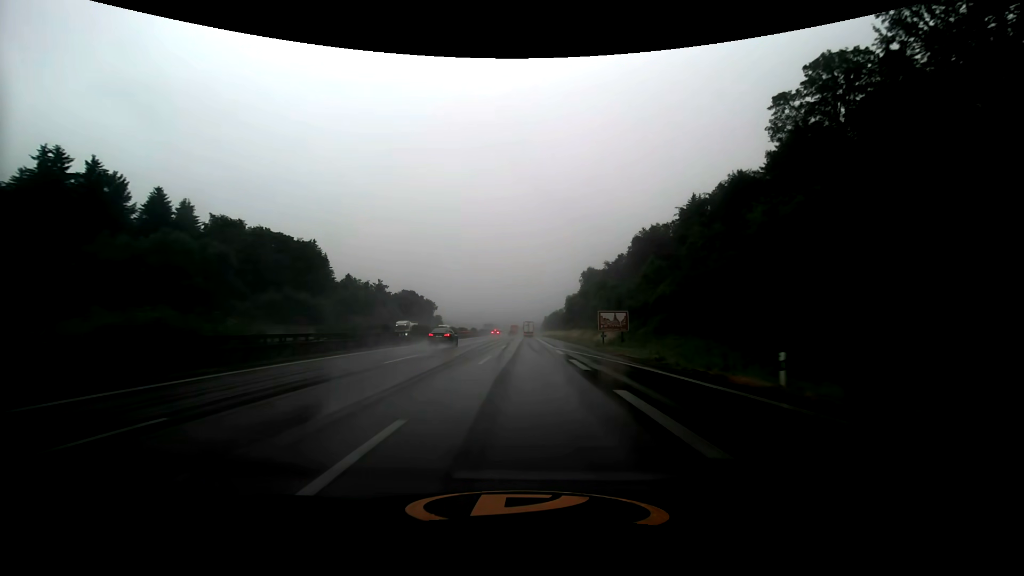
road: motorway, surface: asphalt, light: Day
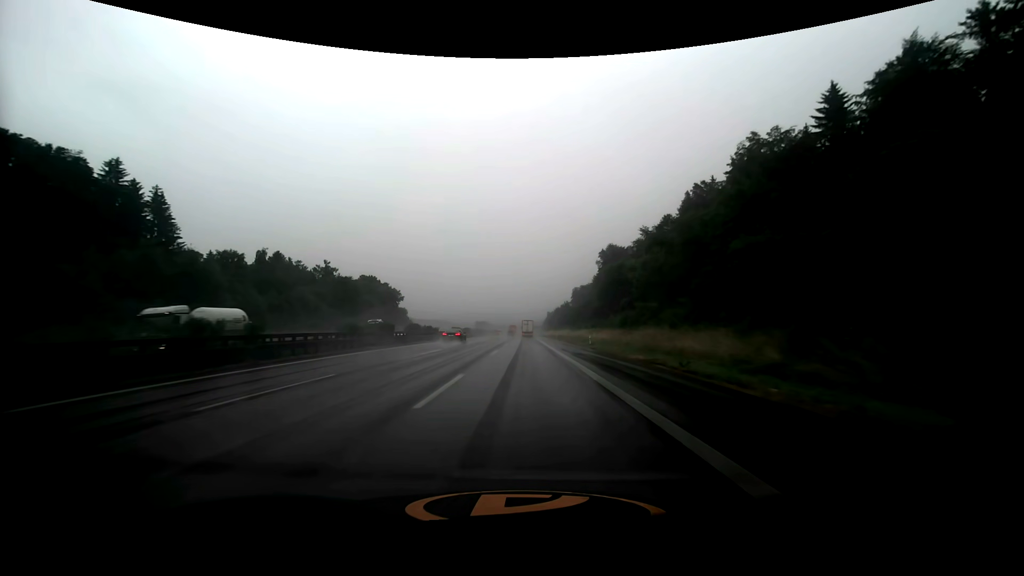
(-0.1, +65.7) m; 0°
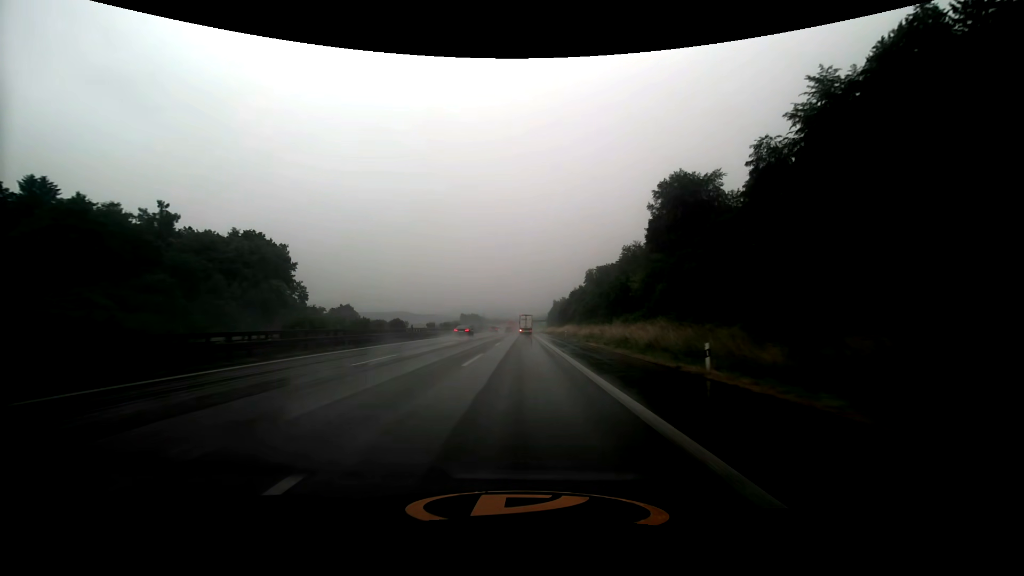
(+0.2, +82.4) m; 0°
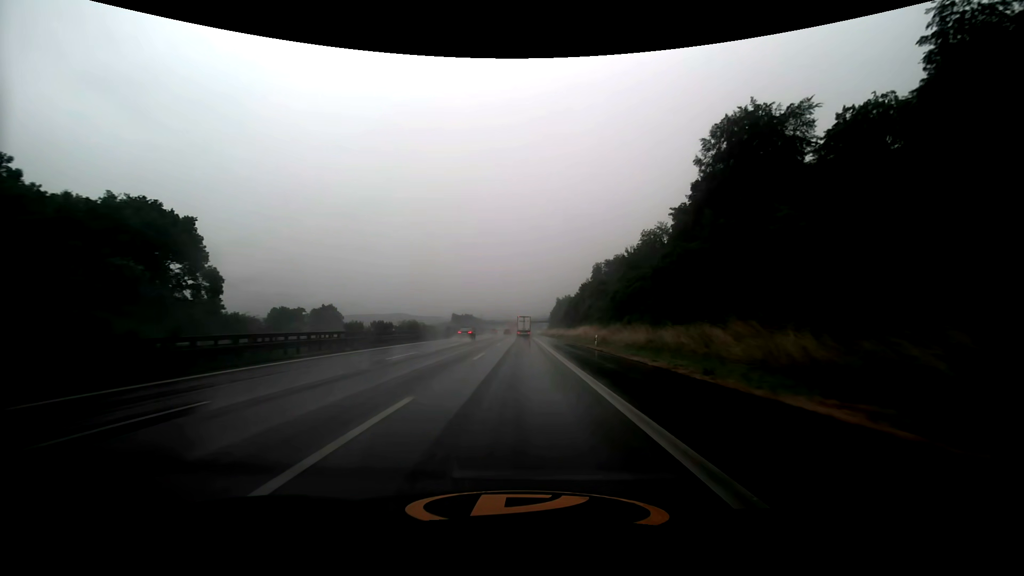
(+0.1, +31.4) m; 0°
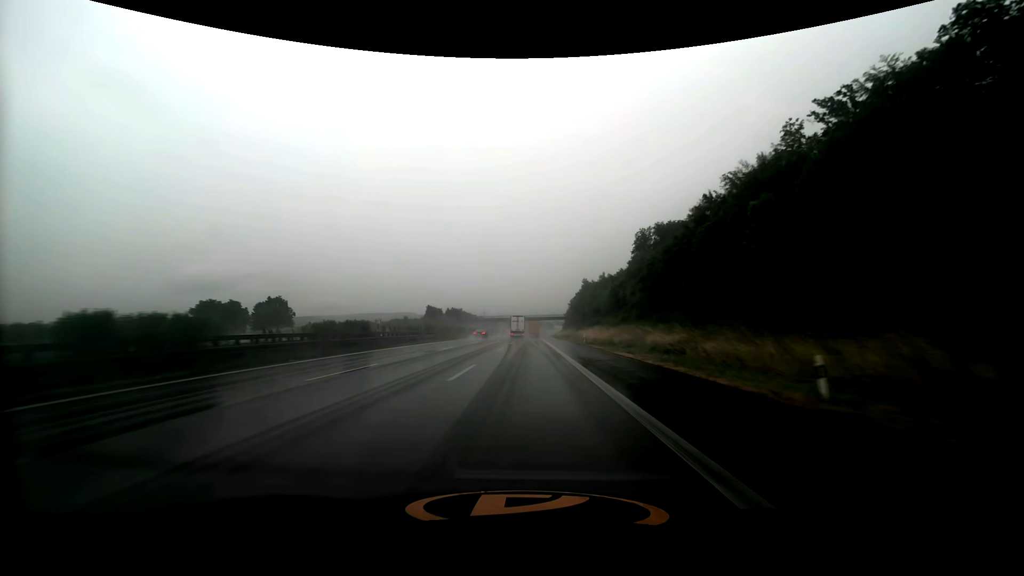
(-0.4, +81.5) m; -1°
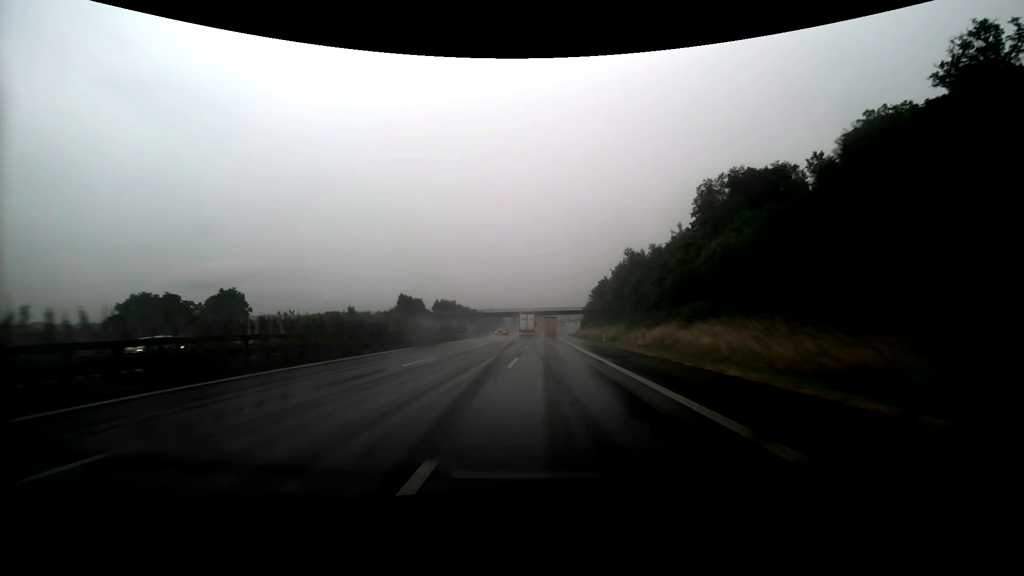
(-0.5, +50.0) m; -1°
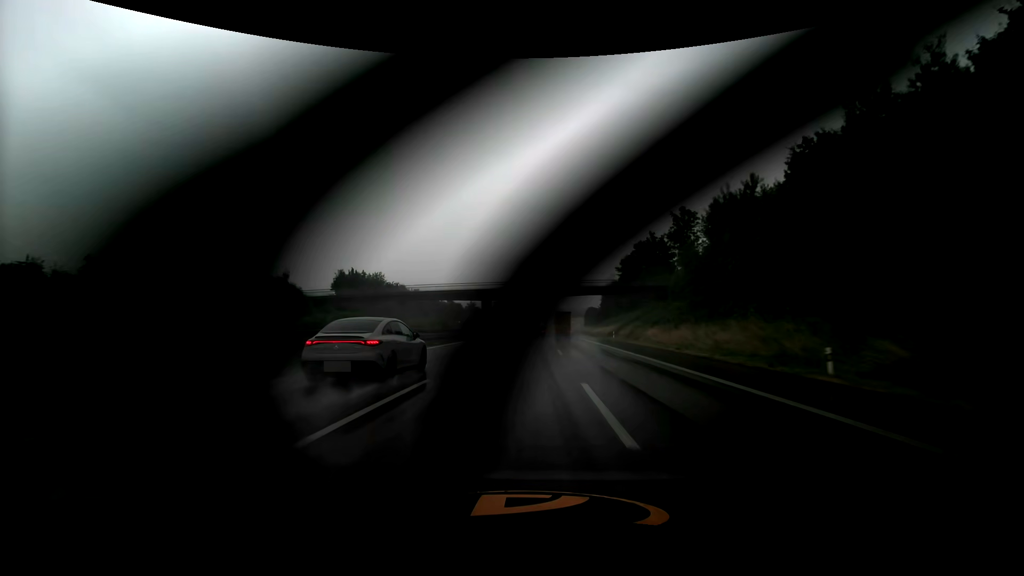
(+0.3, +83.5) m; +1°
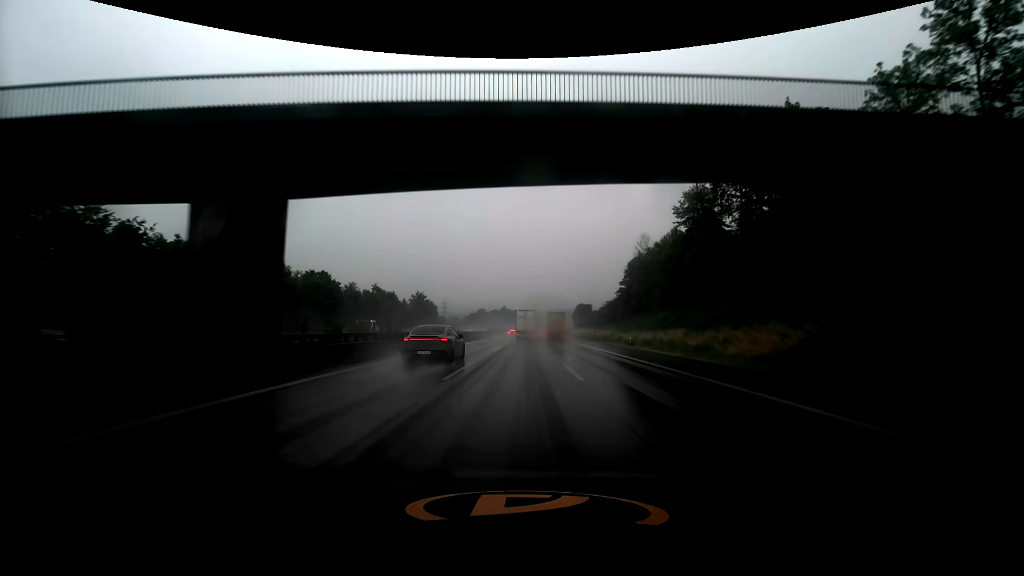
(+1.5, +65.2) m; +2°
(0, +10) (0, +20) (0, +30) (0, +40) (0, +50) (0, +60) (0, +70) (+1, +80) (+1, +90) (+1, +100) m
